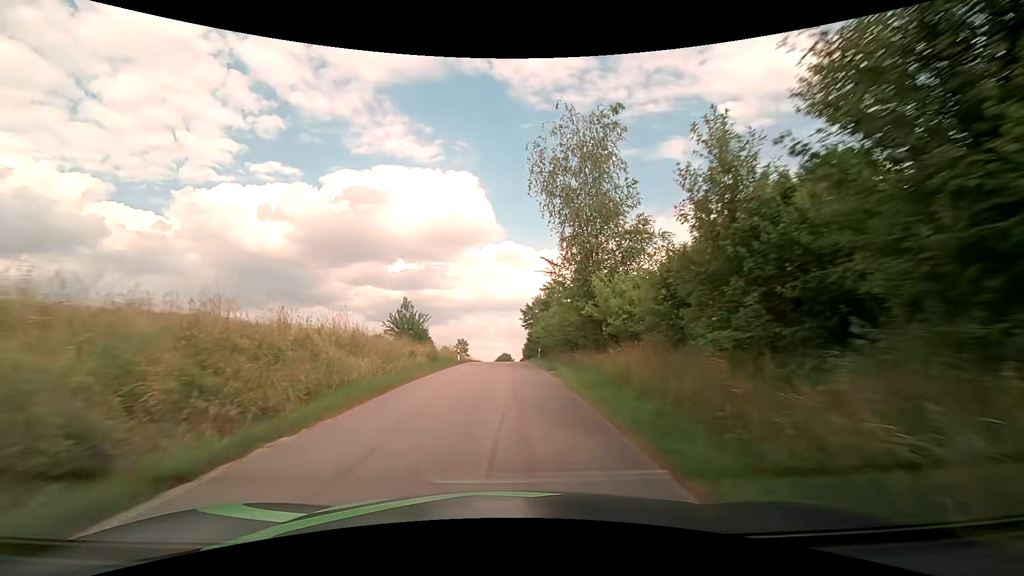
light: Day
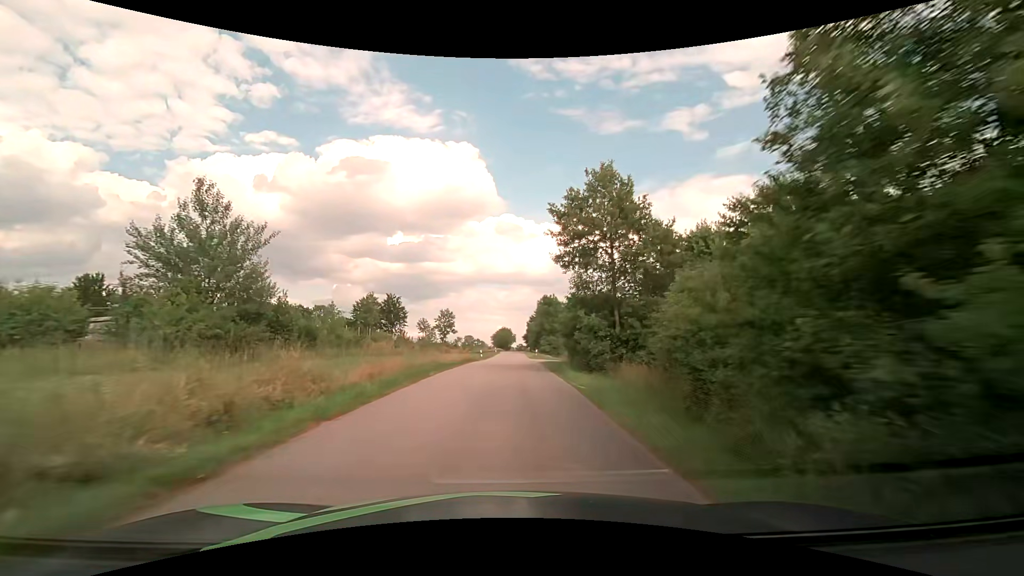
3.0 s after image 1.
(-0.1, +42.1) m; 0°
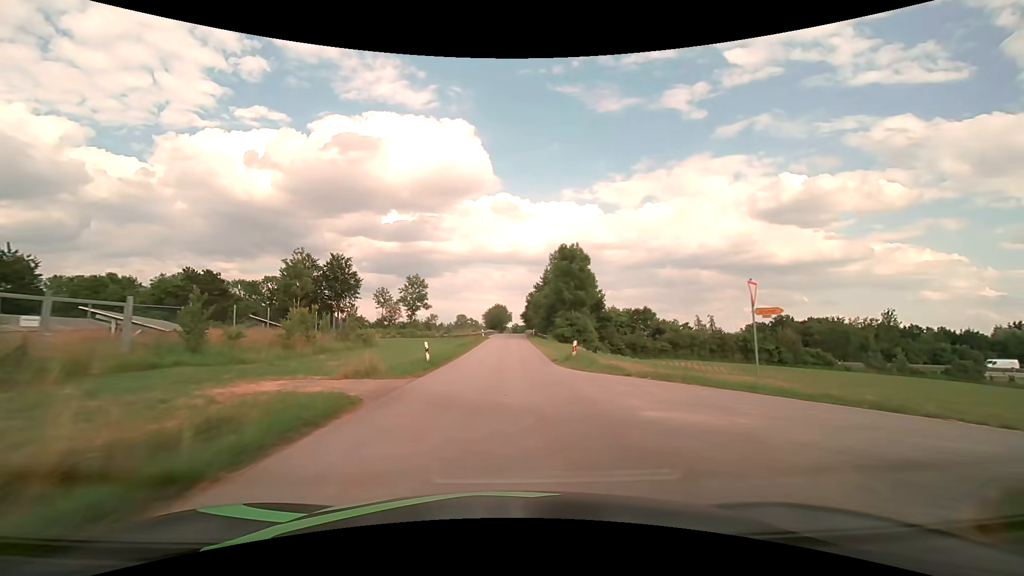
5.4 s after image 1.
(+0.2, +34.9) m; +1°
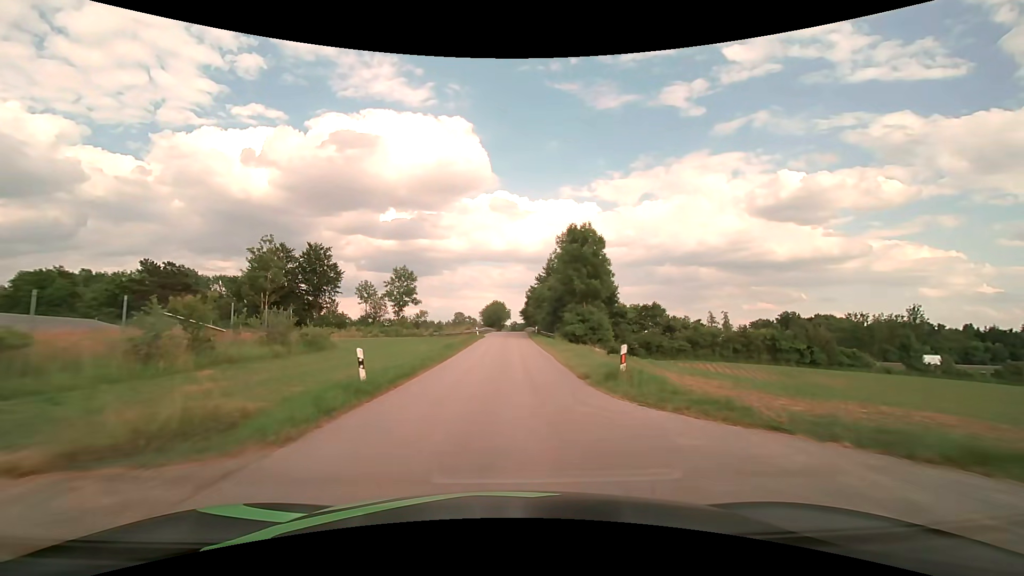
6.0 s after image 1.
(0.0, +9.1) m; 0°
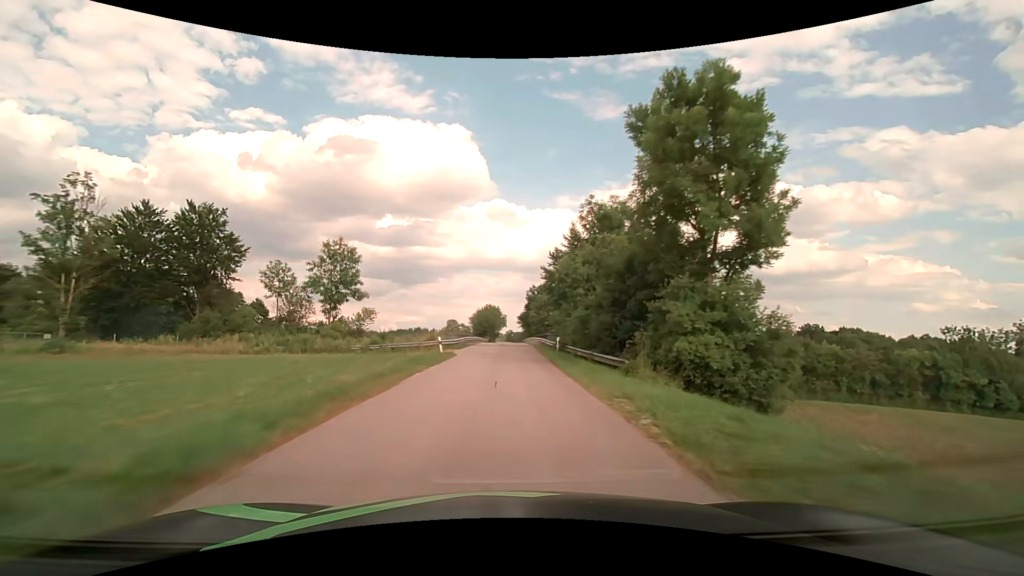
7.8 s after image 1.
(0.0, +28.1) m; +1°
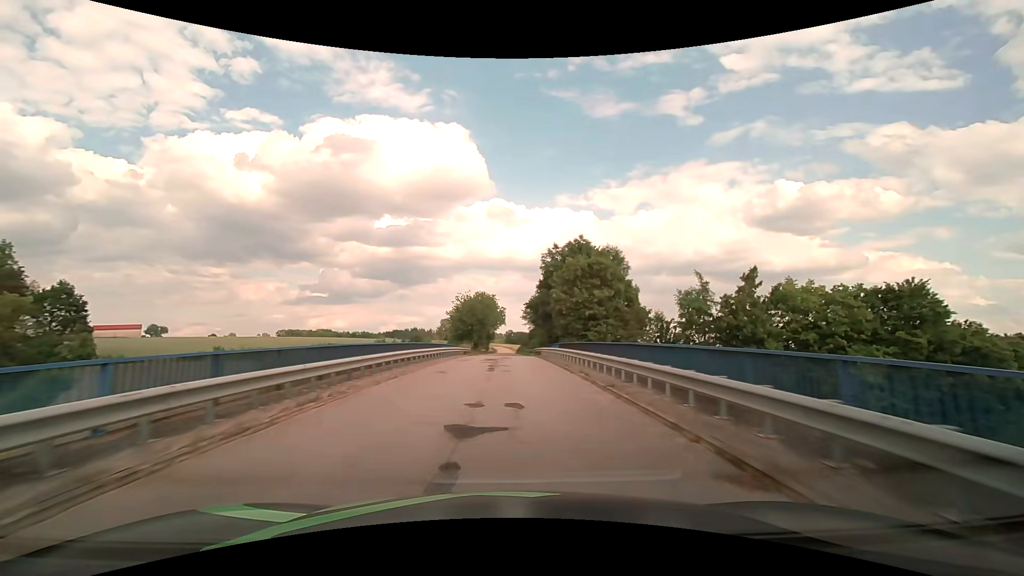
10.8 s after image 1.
(-0.1, +47.8) m; 0°
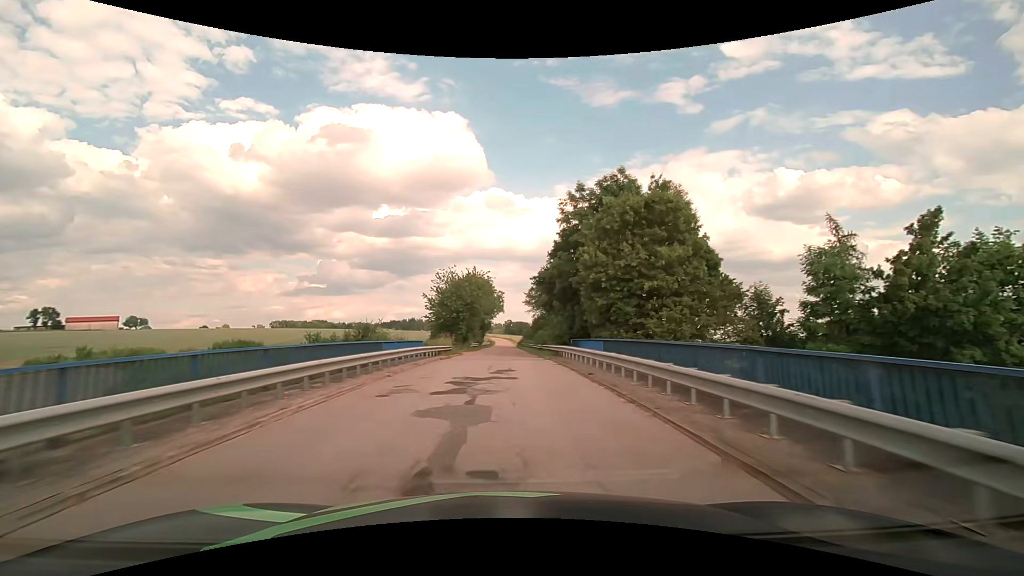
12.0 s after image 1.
(0.0, +19.0) m; 0°
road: unclassified
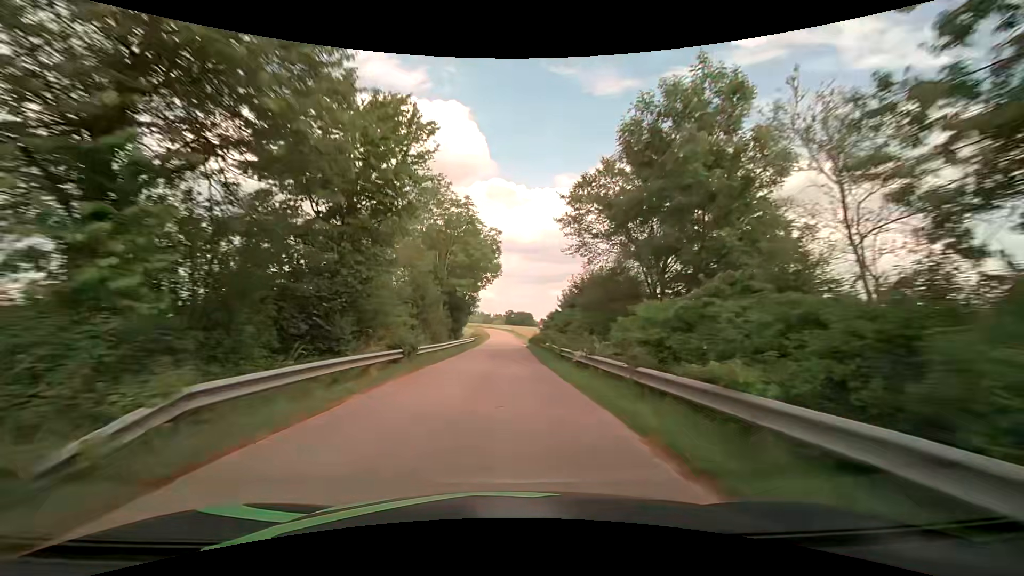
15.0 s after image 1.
(-0.1, +48.0) m; 0°
(0, +10) (0, +20) (0, +30) (0, +40) (0, +50) (0, +60) (0, +70) (0, +80) (0, +90) (0, +100) m
